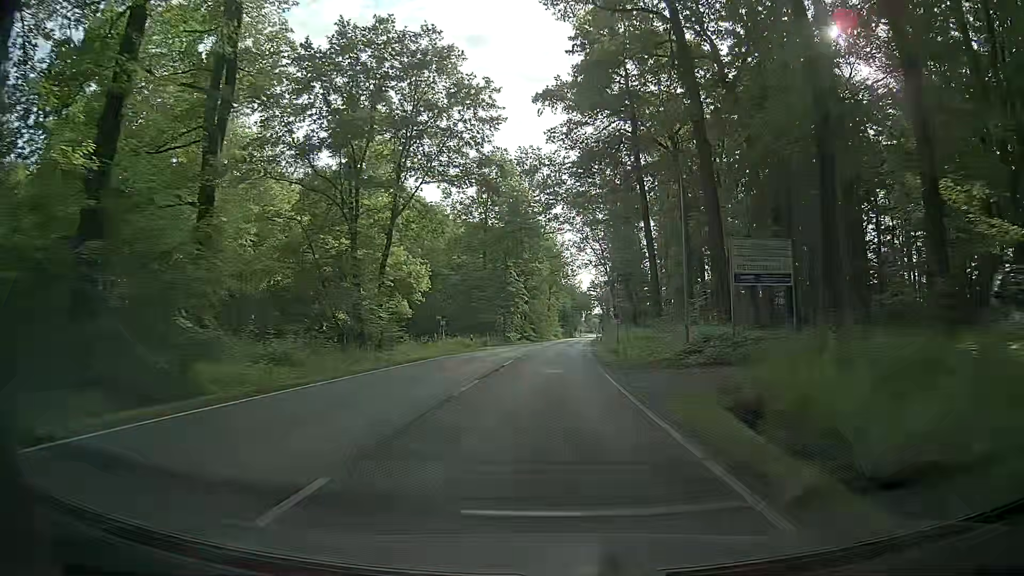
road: secondary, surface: asphalt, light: Day
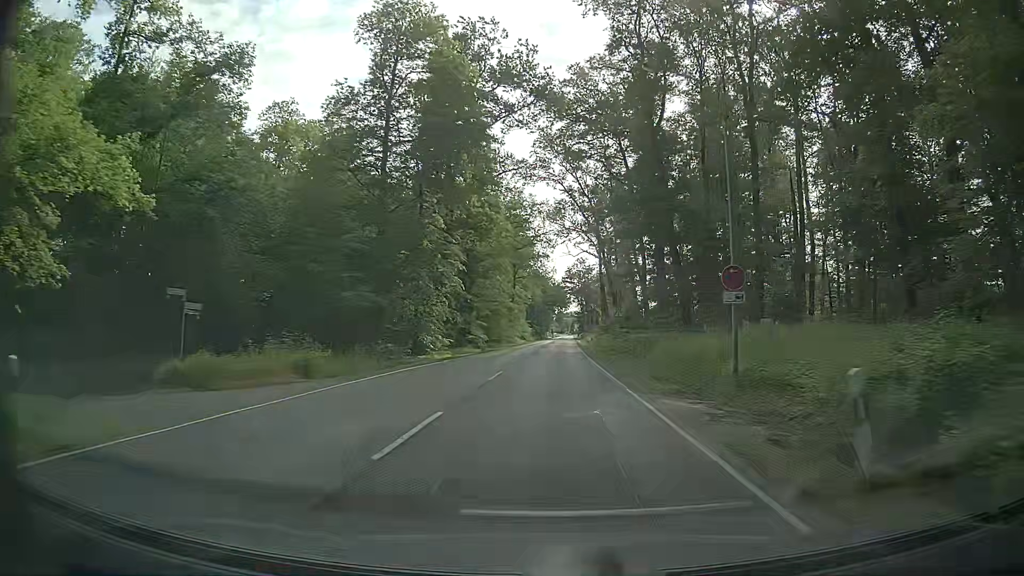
(+1.7, +42.9) m; +4°
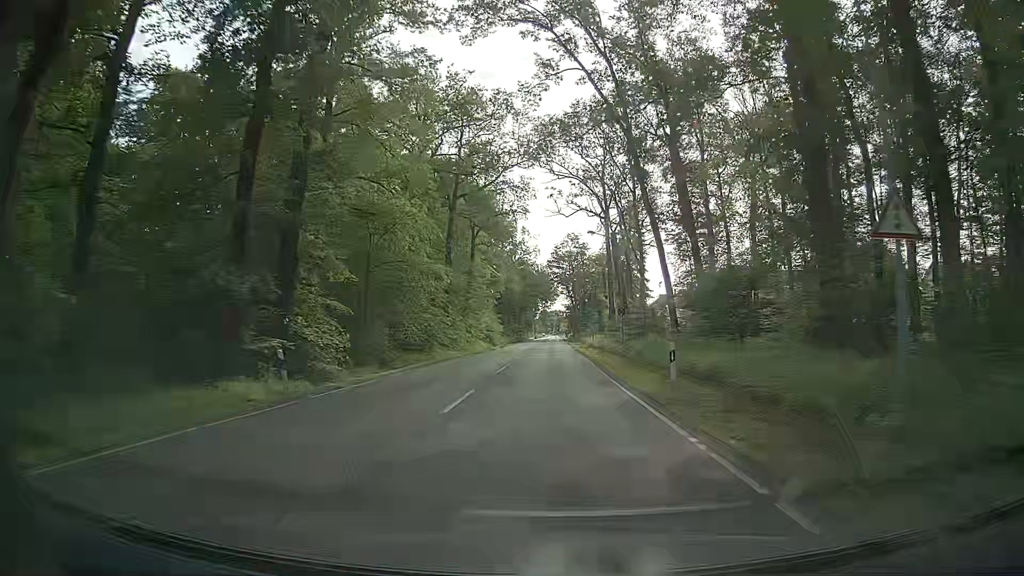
(+0.8, +43.0) m; +1°
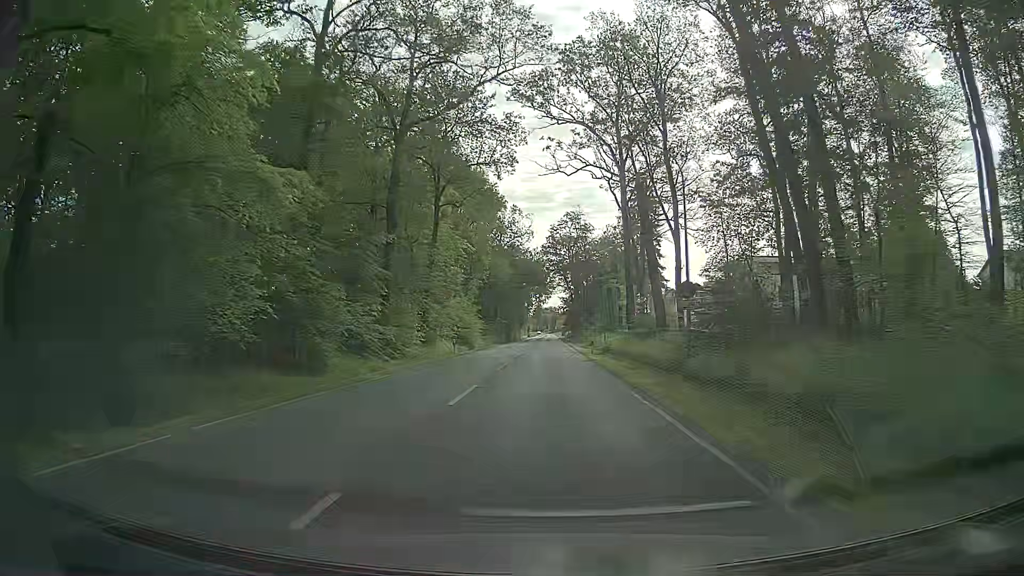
(+0.3, +21.4) m; +1°
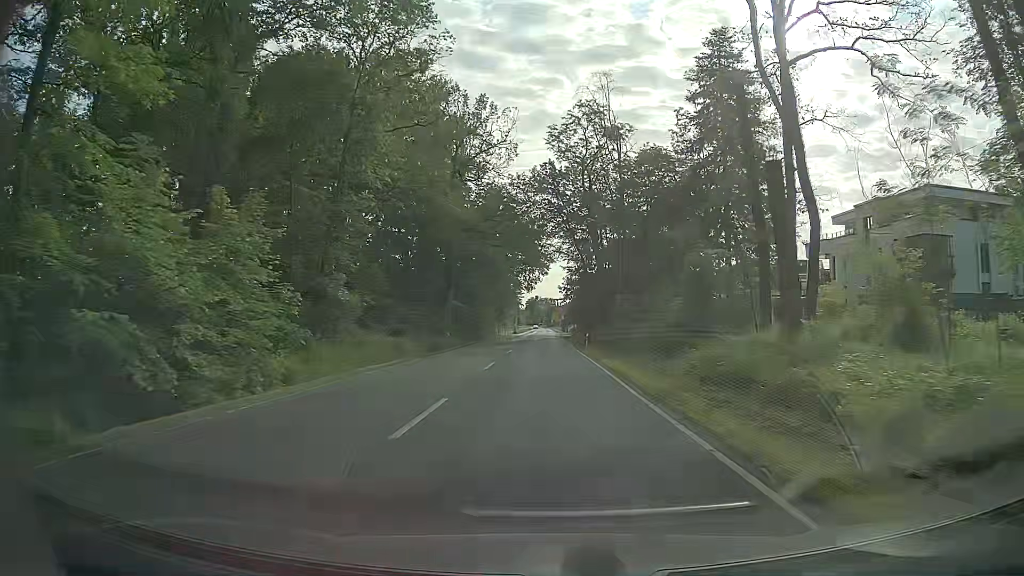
(-0.3, +51.5) m; 0°
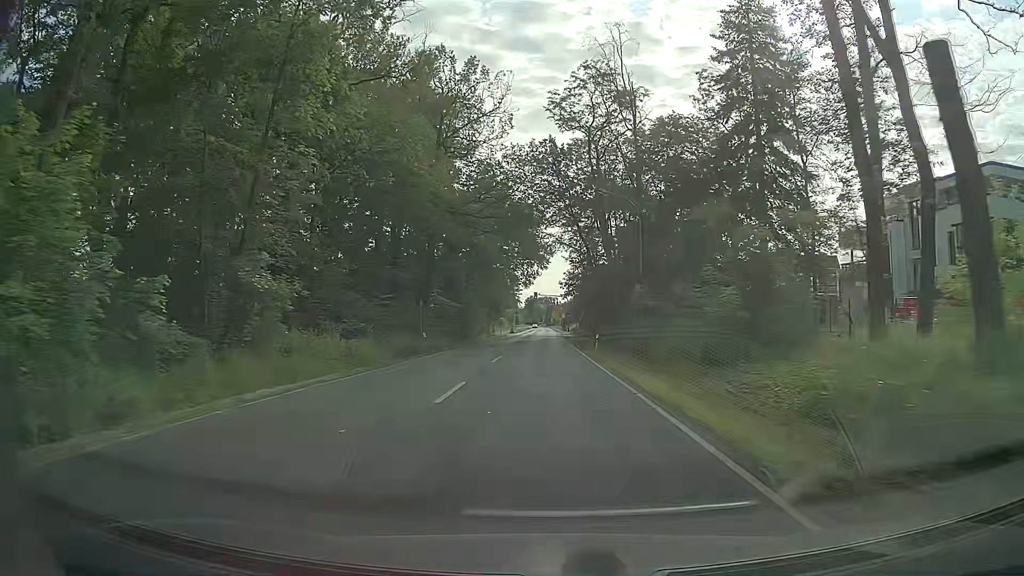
(0.0, +8.7) m; 0°
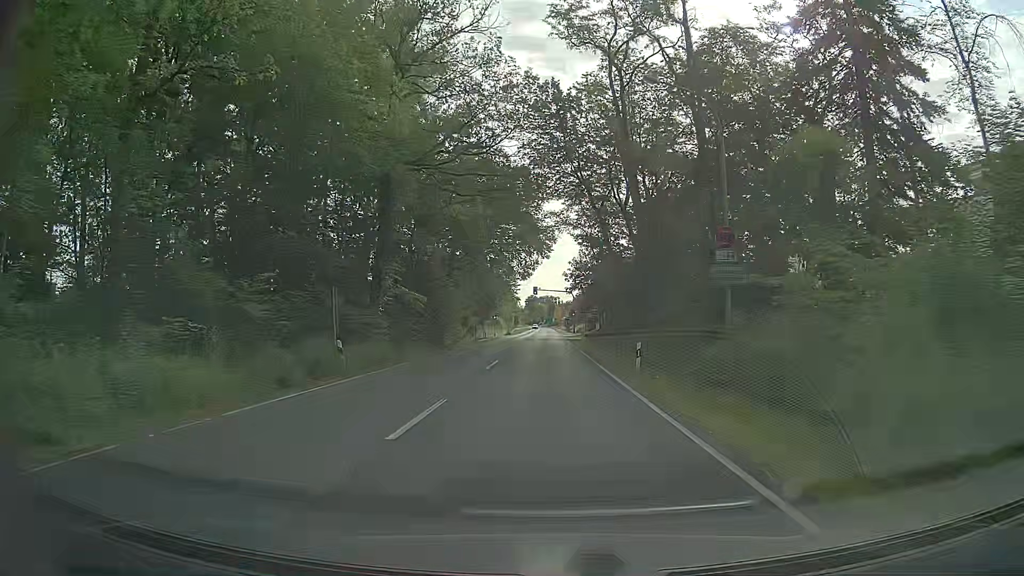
(-0.1, +15.3) m; +1°
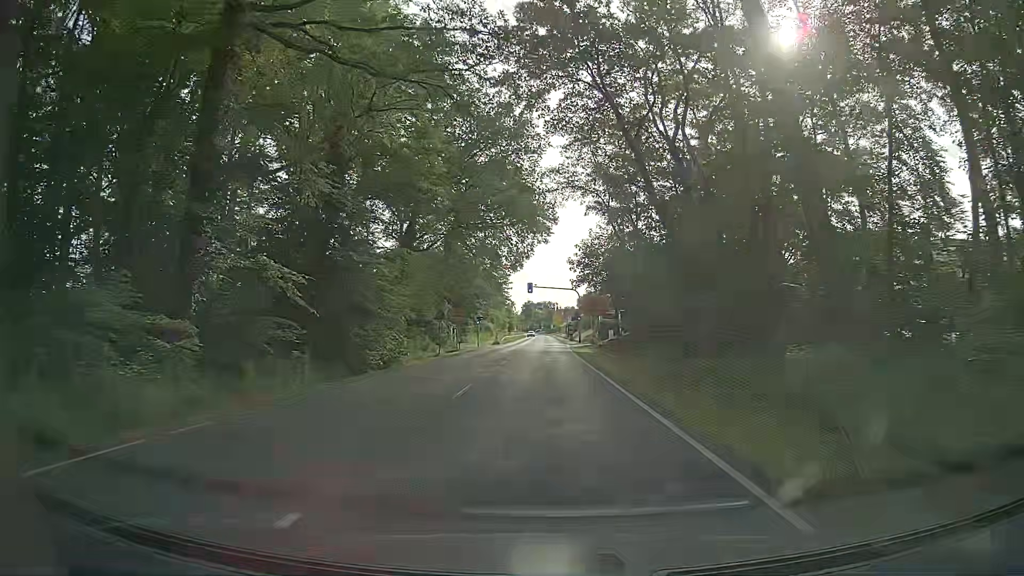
(-0.4, +19.9) m; -1°
(0, +10) (0, +20) (0, +30) (0, +40) (0, +50) (0, +60) (0, +70) (0, +80) (0, +90) (-1, +100) m
